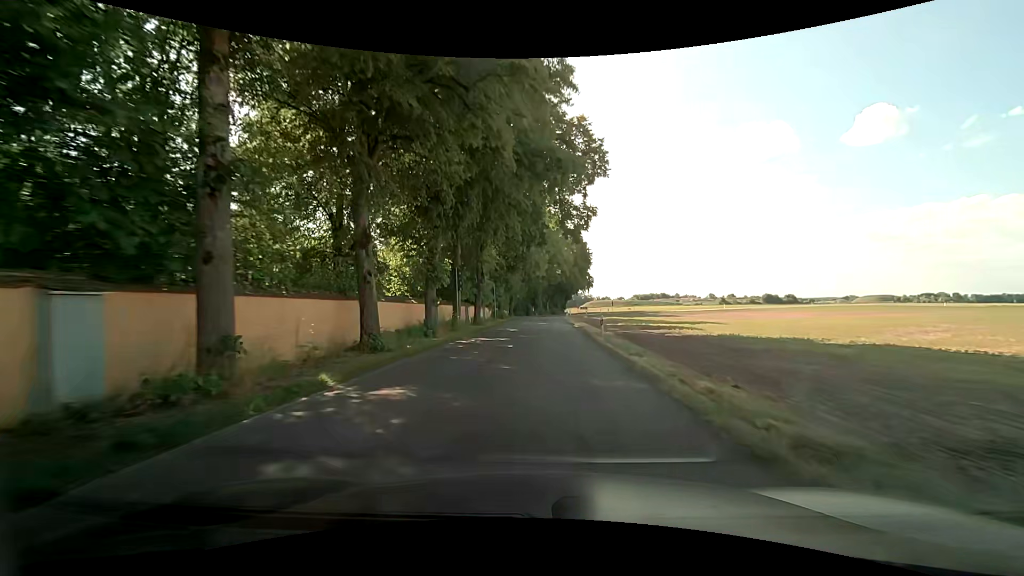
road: unclassified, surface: asphalt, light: Day
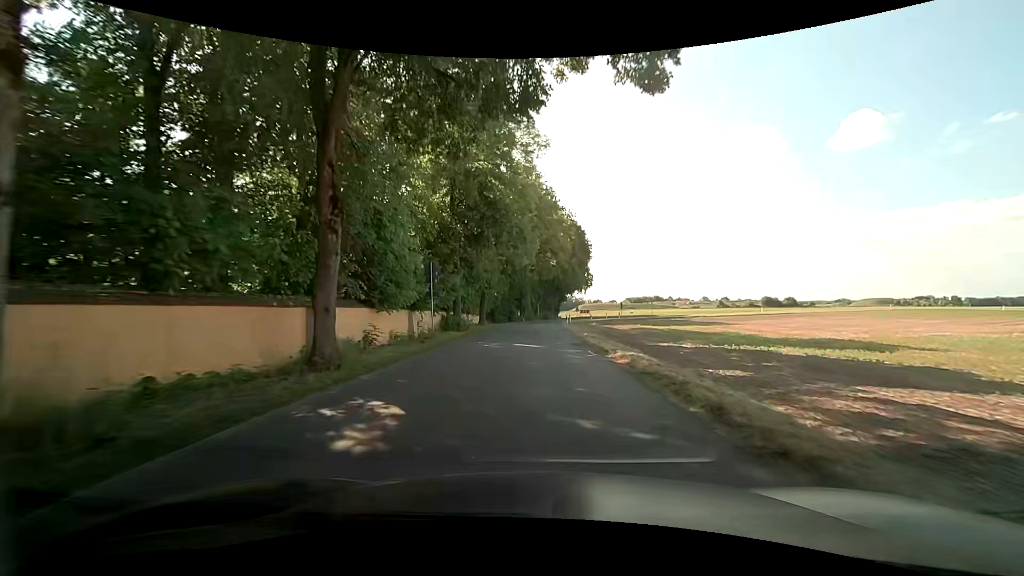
(+0.3, +24.3) m; +2°
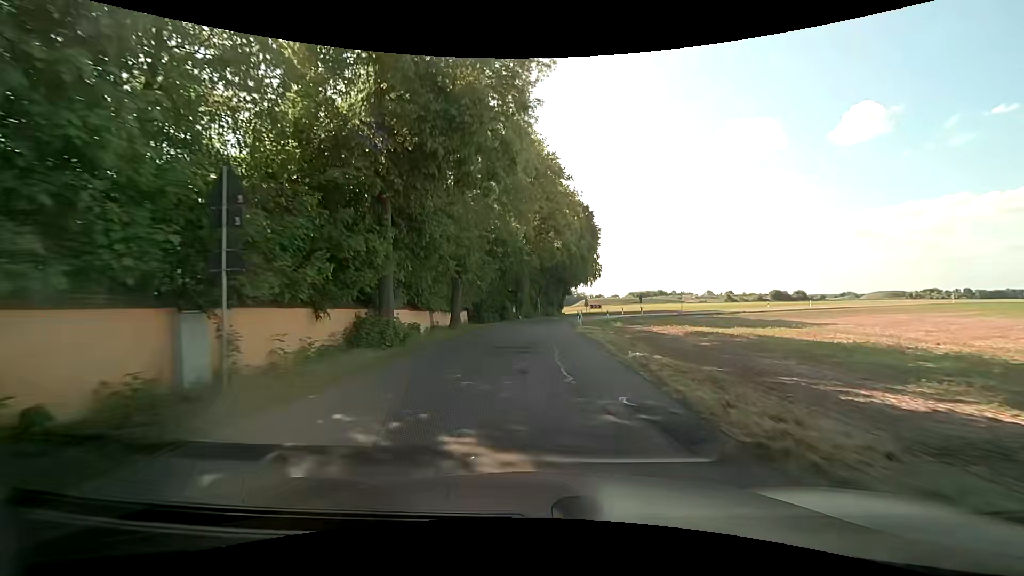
(-0.1, +15.3) m; 0°
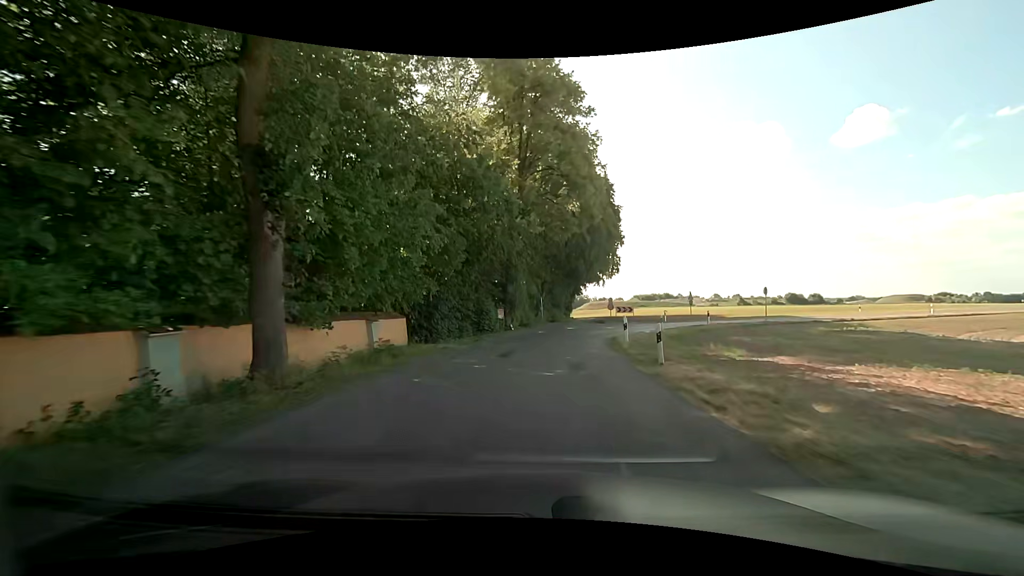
(-0.2, +21.4) m; -1°
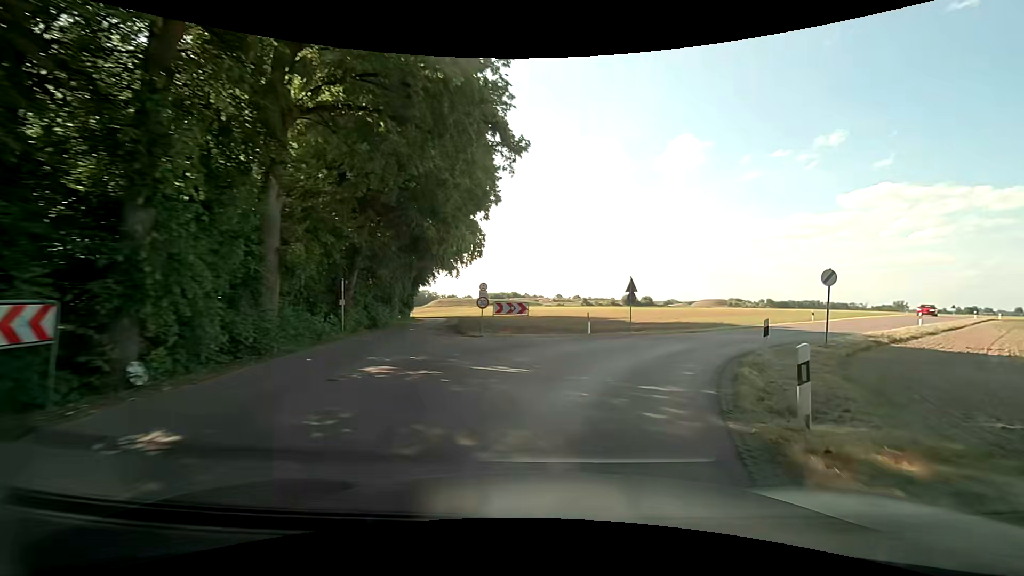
(+2.0, +25.0) m; +17°
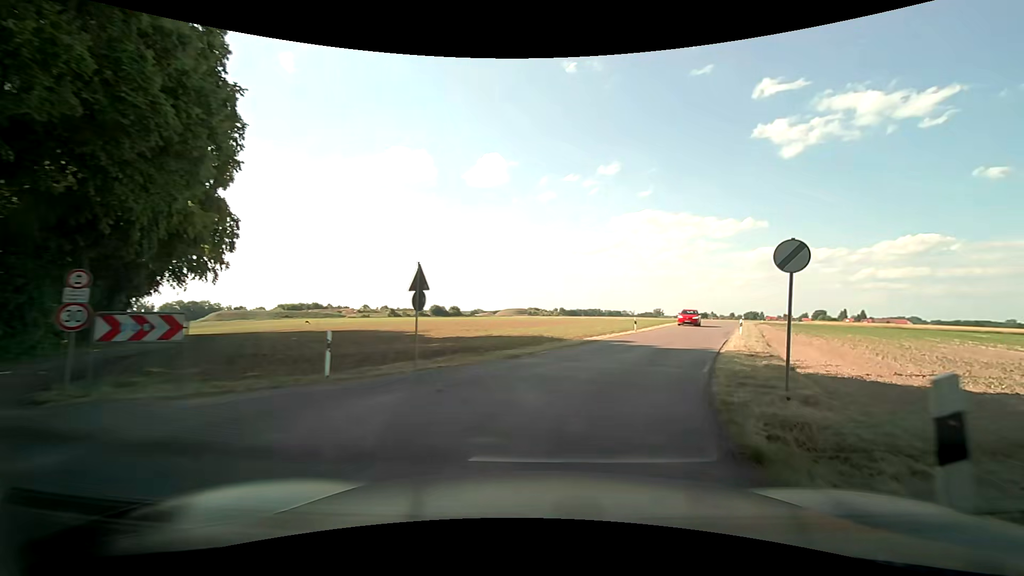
(+1.9, +11.4) m; +20°
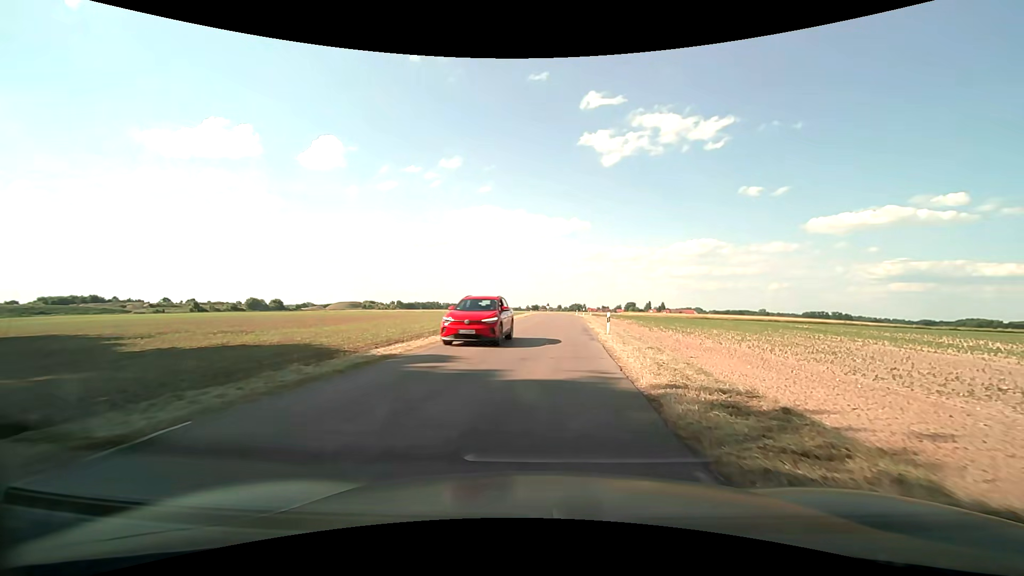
(+2.2, +12.0) m; +19°
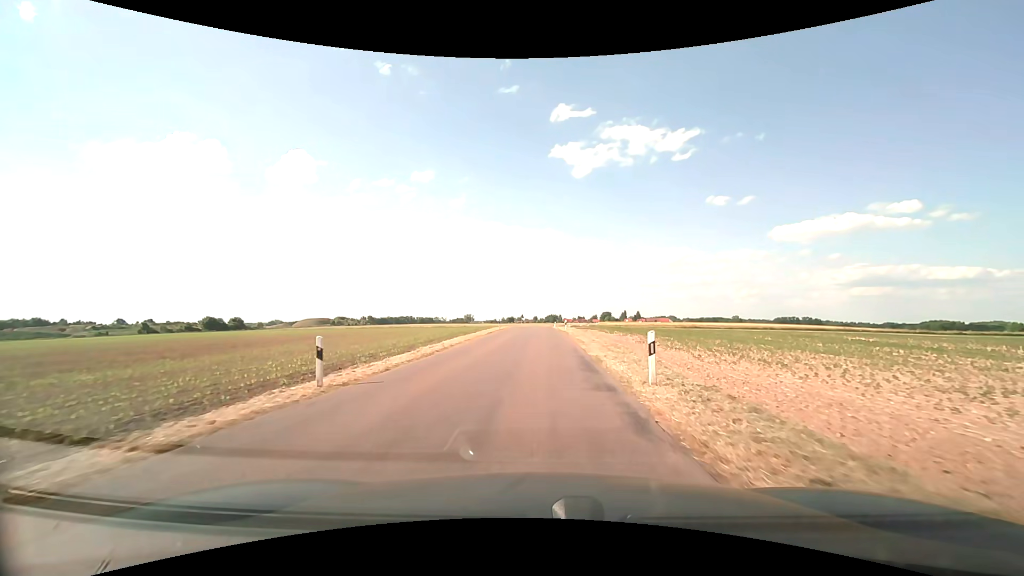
(+0.5, +13.9) m; +3°
(0, +10) (0, +20) (0, +30) (0, +40) (0, +50) (+1, +60) (+1, +70) (+1, +80) (+1, +90) (+1, +100) m
